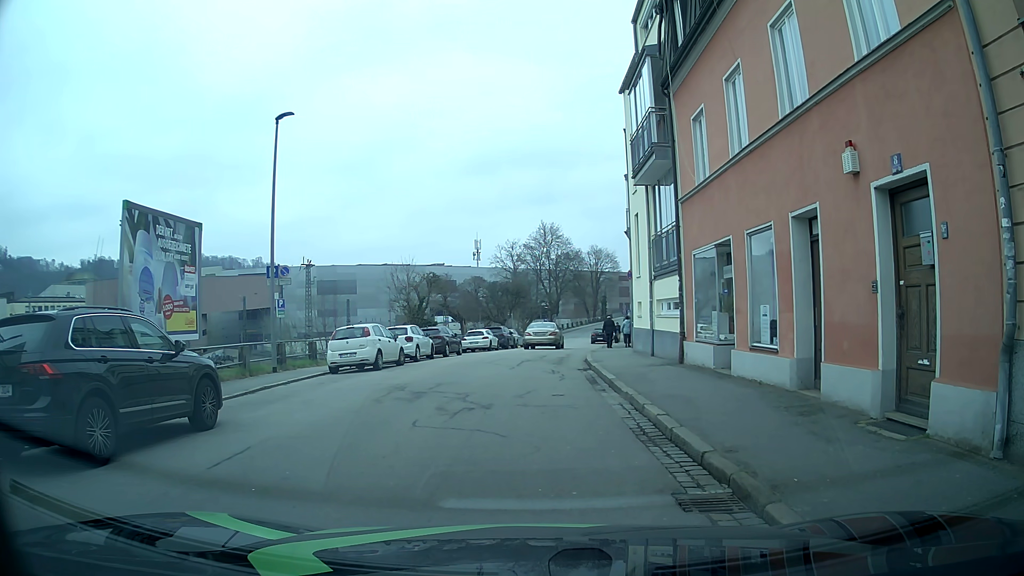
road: residential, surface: asphalt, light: Day
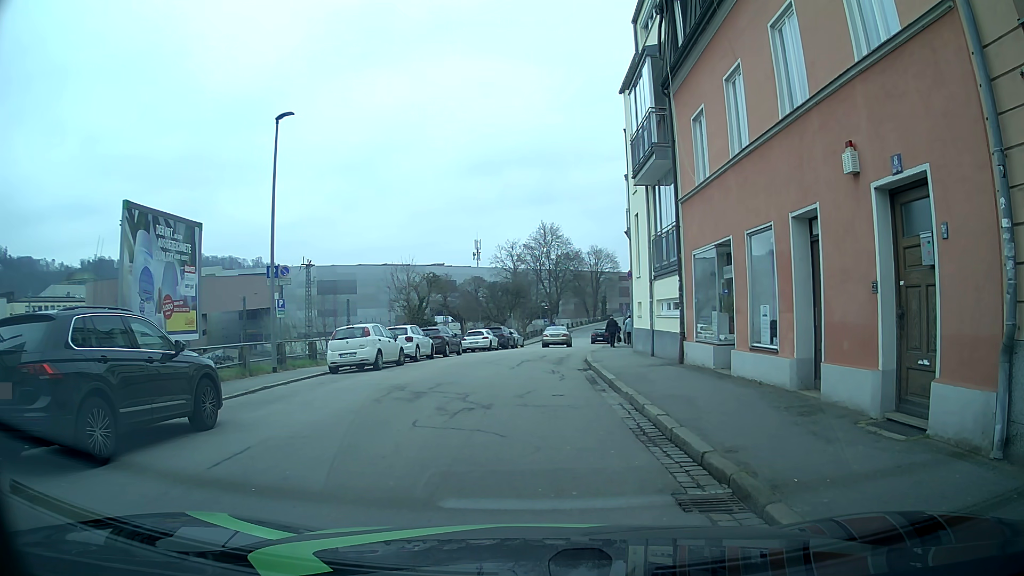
(0.0, 0.0) m; 0°
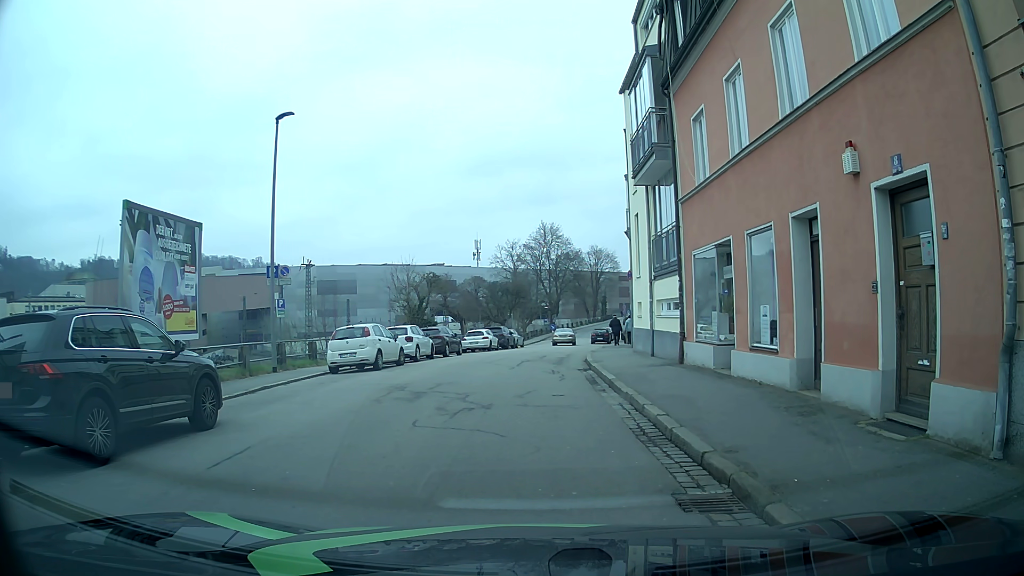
(0.0, 0.0) m; 0°
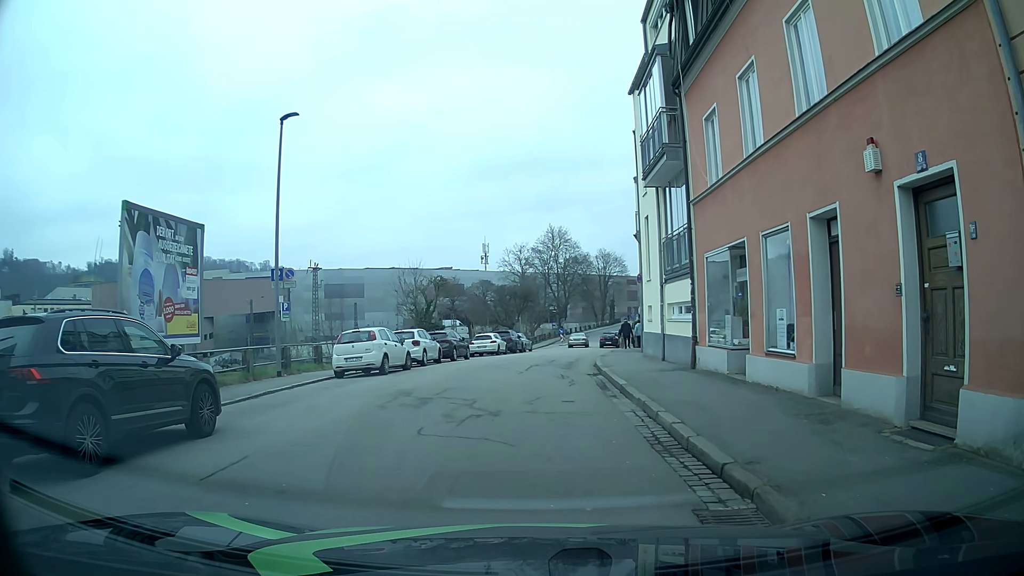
(0.0, +0.4) m; 0°
